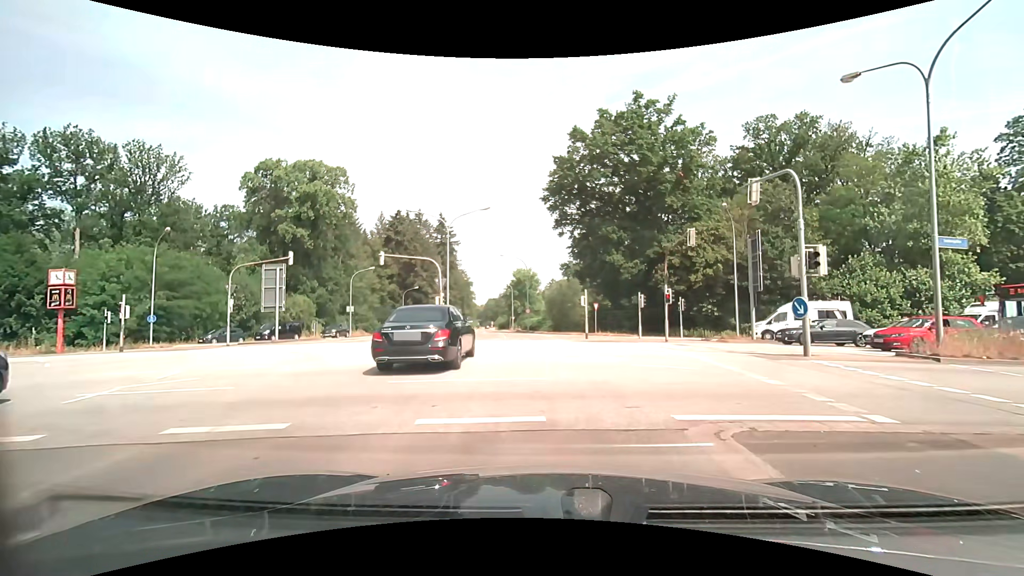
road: secondary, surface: asphalt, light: Day
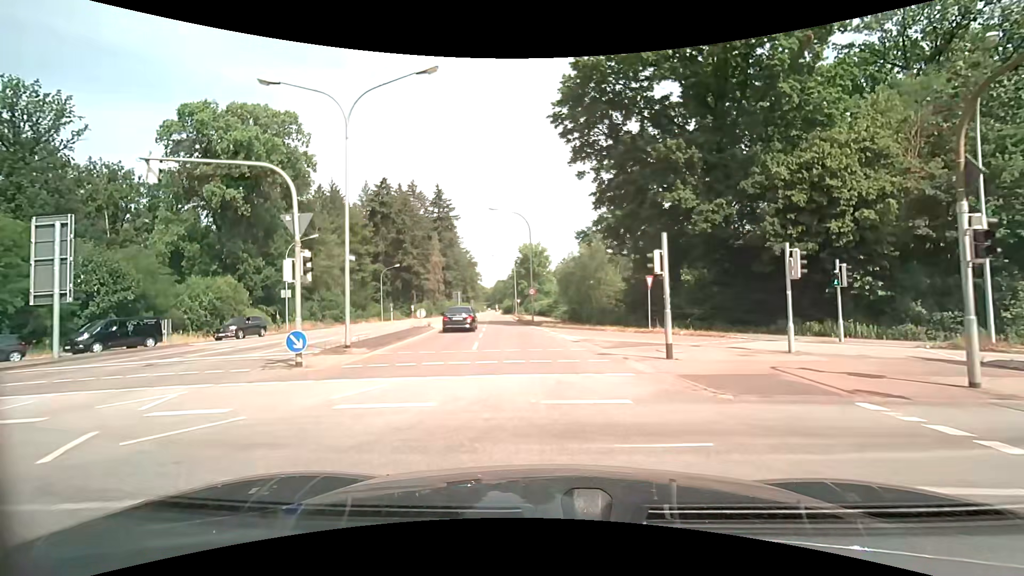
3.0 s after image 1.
(0.0, +21.1) m; -2°
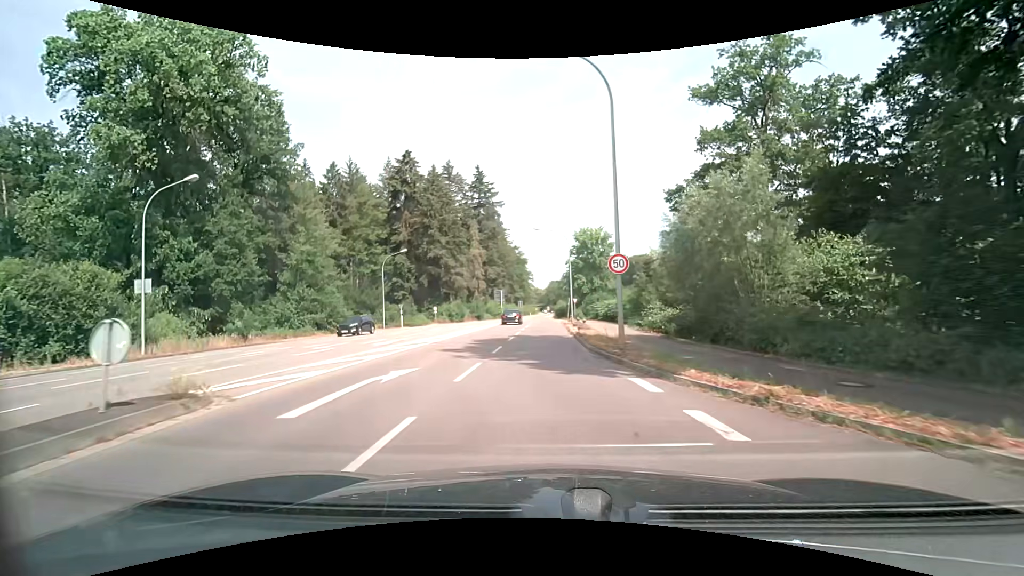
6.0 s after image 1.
(-1.1, +26.5) m; -6°
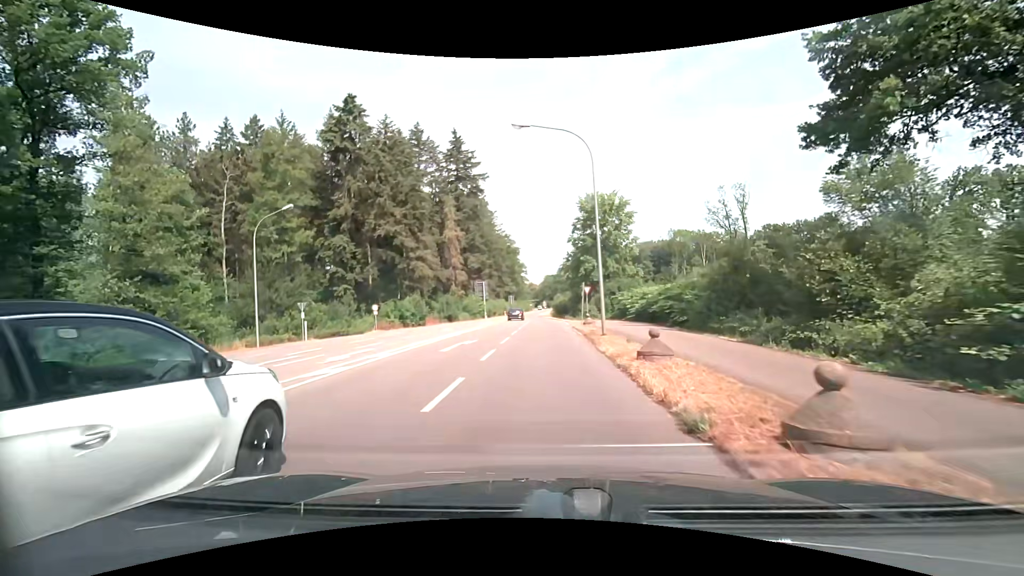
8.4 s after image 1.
(-0.1, +27.1) m; 0°
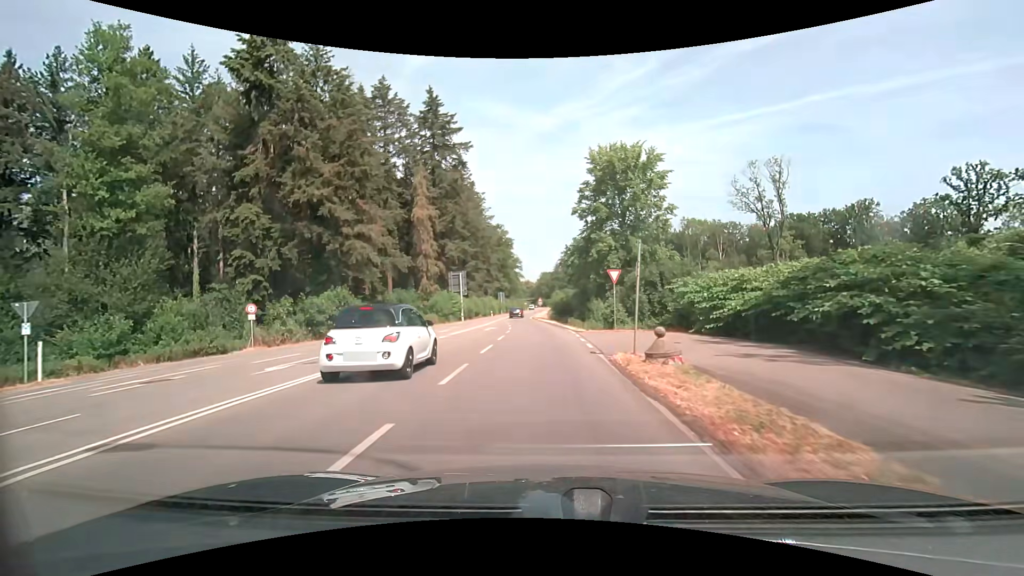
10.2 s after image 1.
(+0.2, +21.7) m; +1°
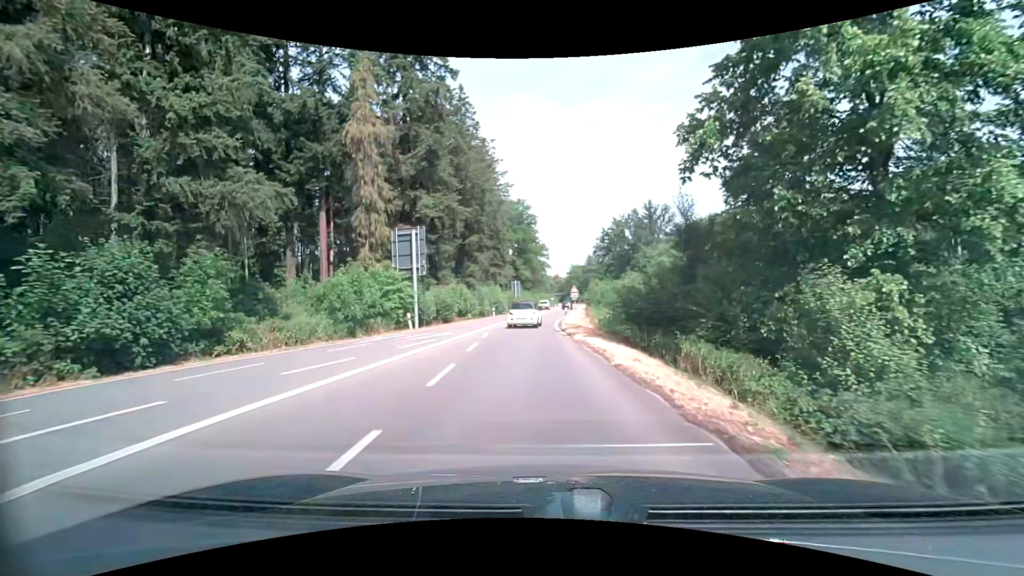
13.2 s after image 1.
(-0.9, +36.4) m; -3°
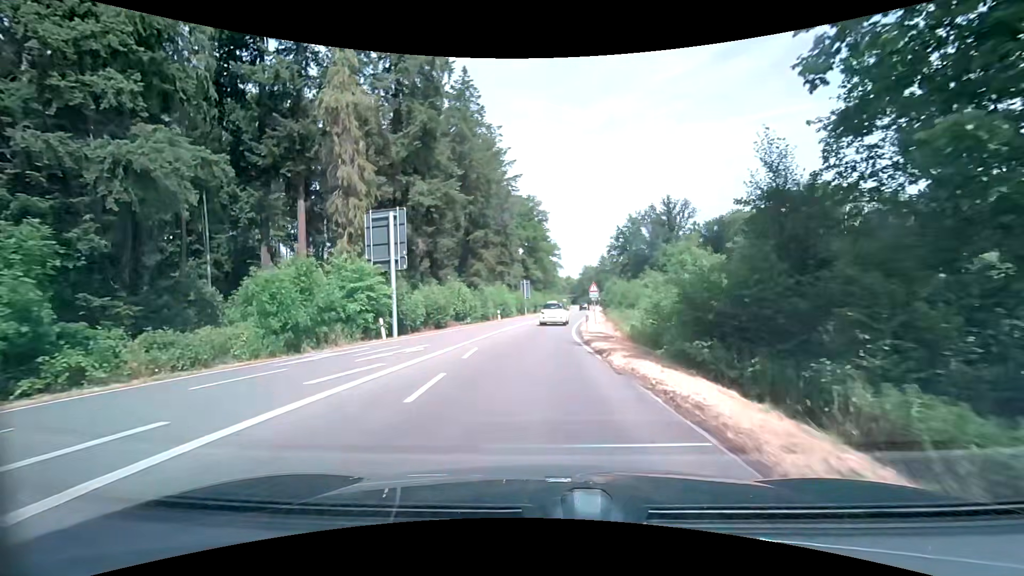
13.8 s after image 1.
(-0.1, +7.5) m; -1°
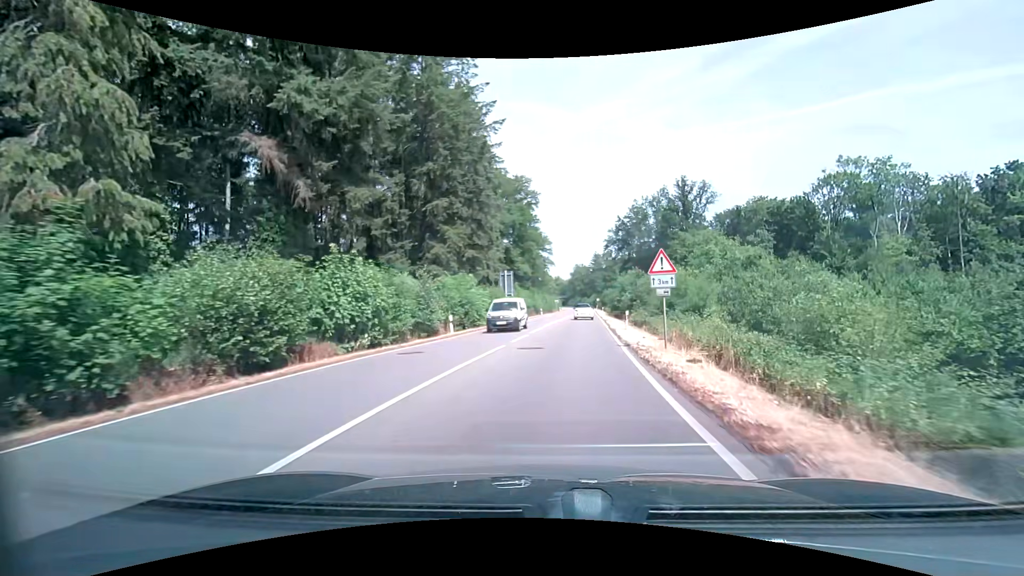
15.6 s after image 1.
(-0.3, +22.7) m; +1°
(0, +10) (+1, +20) (+2, +30) (+2, +40) (+3, +50) (+4, +60) (+5, +70) (+6, +80) (+7, +90) (+8, +100) m
